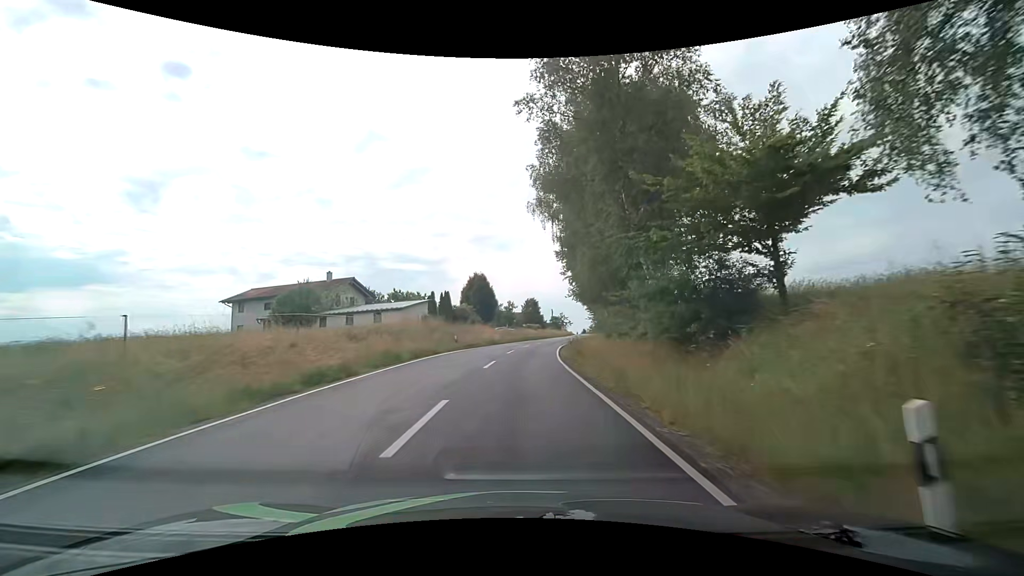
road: tertiary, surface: asphalt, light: Day
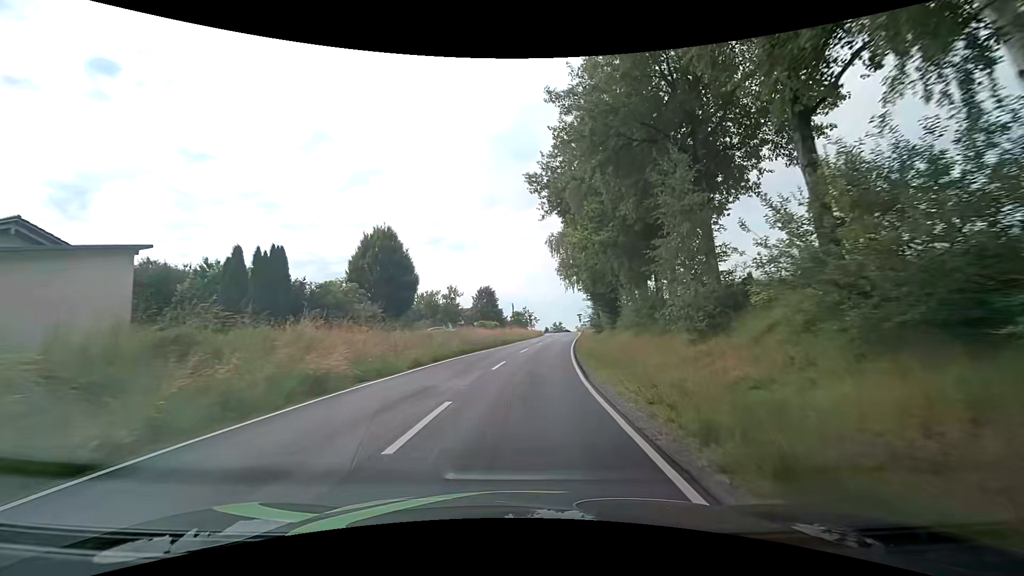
(+1.3, +35.5) m; +5°
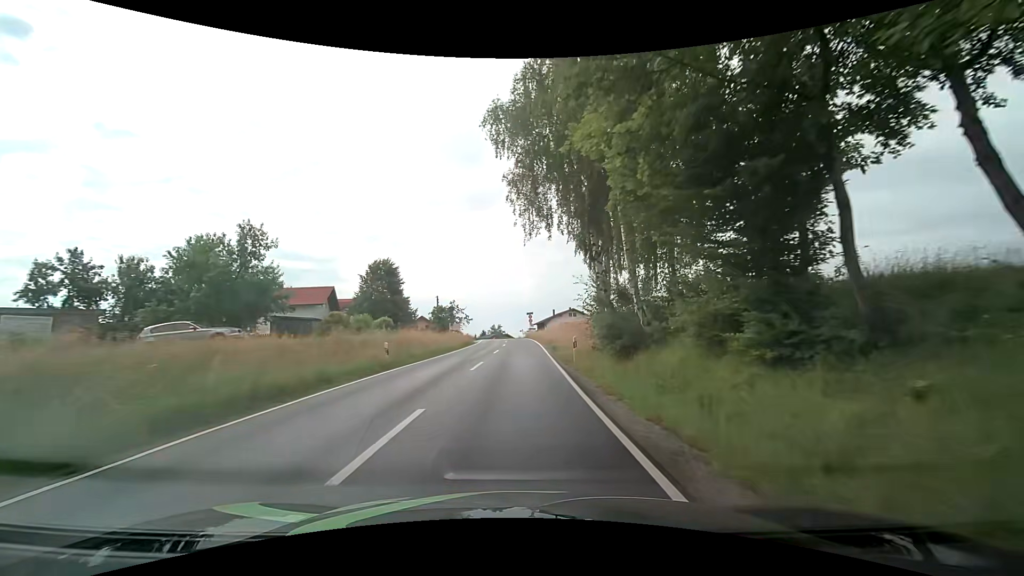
(+2.6, +36.8) m; +8°
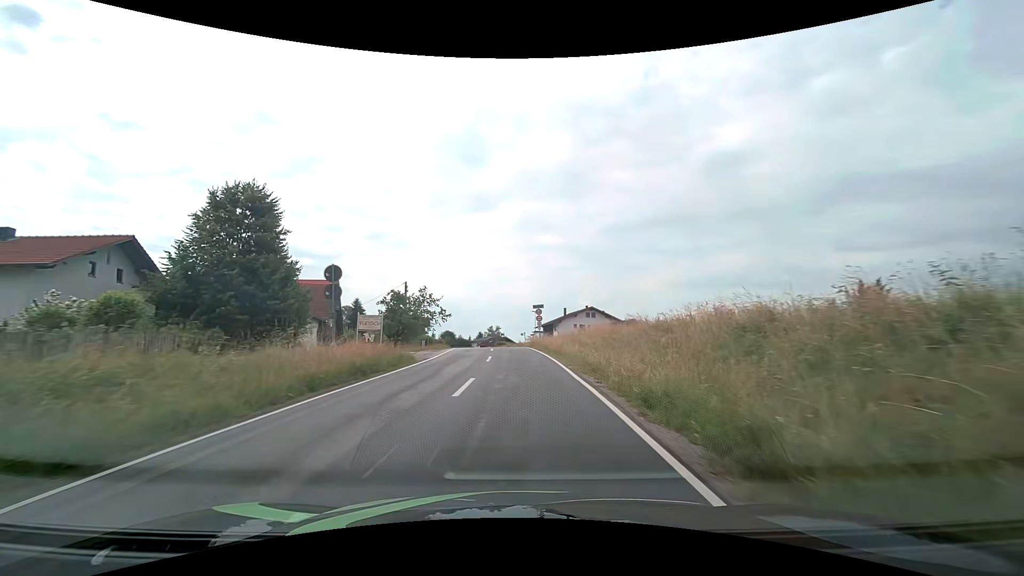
(0.0, +30.3) m; -1°
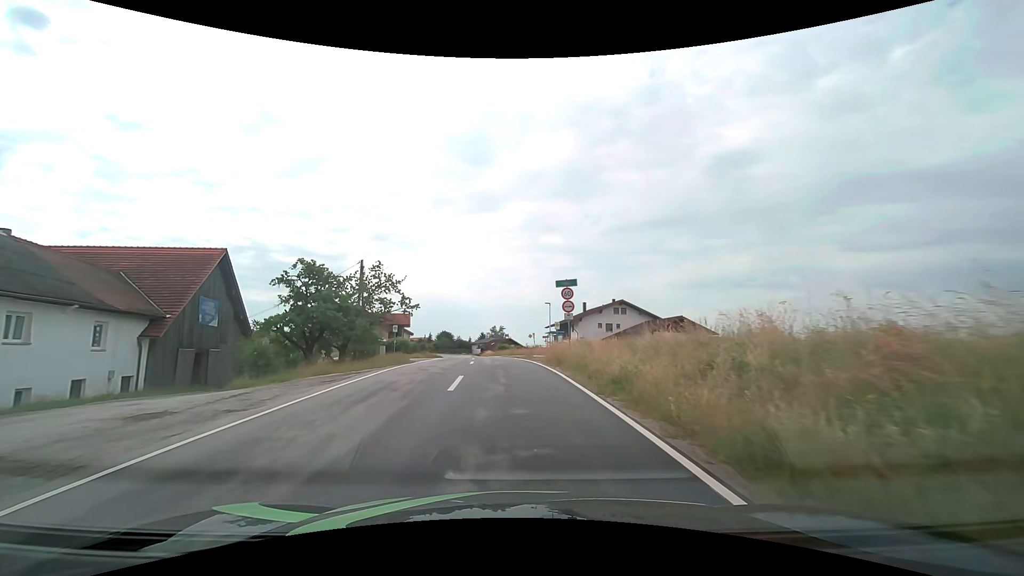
(+0.1, +23.1) m; 0°
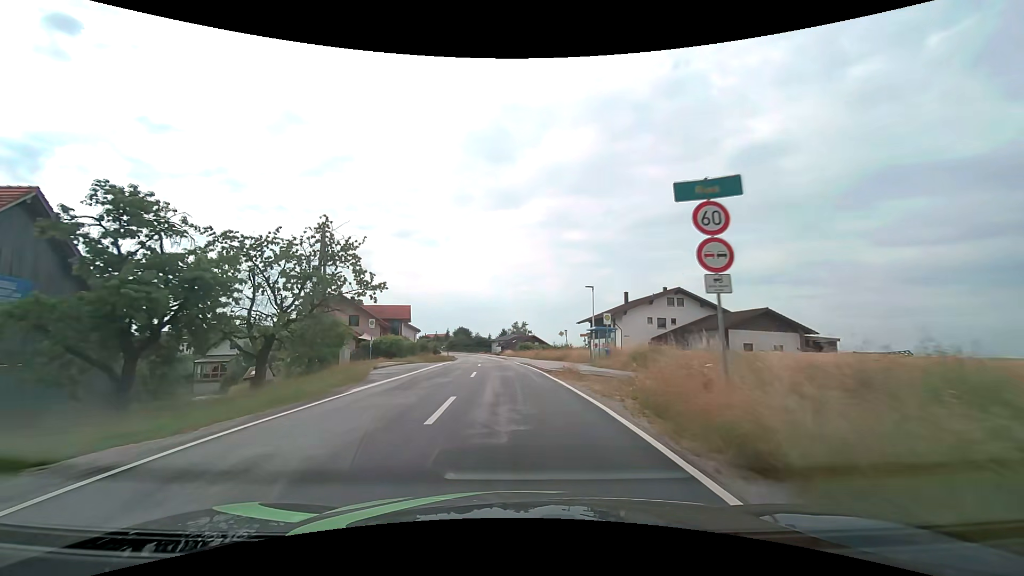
(-0.3, +15.6) m; -3°
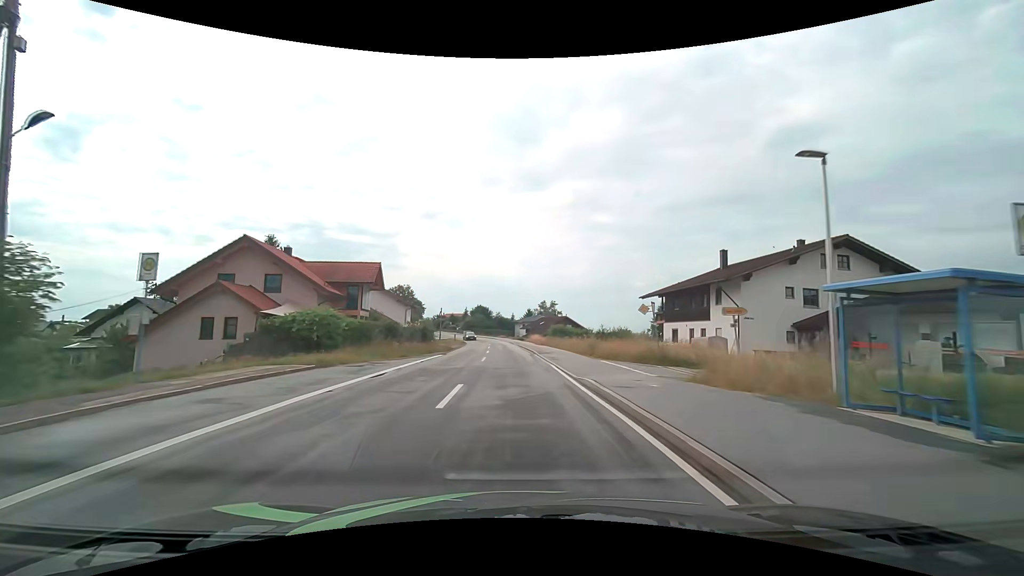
(-0.7, +24.2) m; -3°
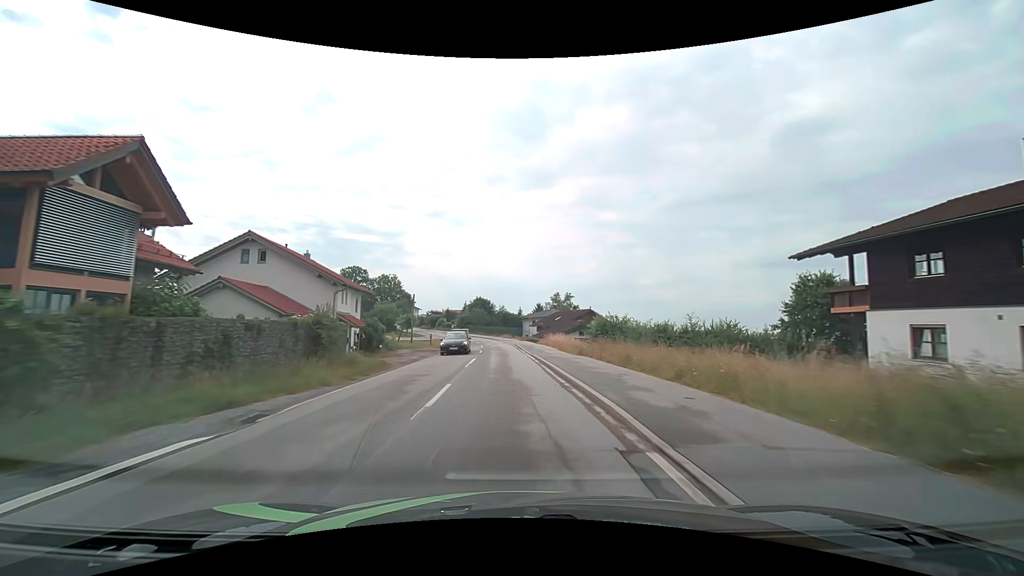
(-0.3, +25.8) m; -1°
(0, +10) (0, +20) (-1, +30) (-1, +40) (-2, +50) (-3, +60) (-5, +70) (-7, +79) (-10, +89) (-14, +98) m
